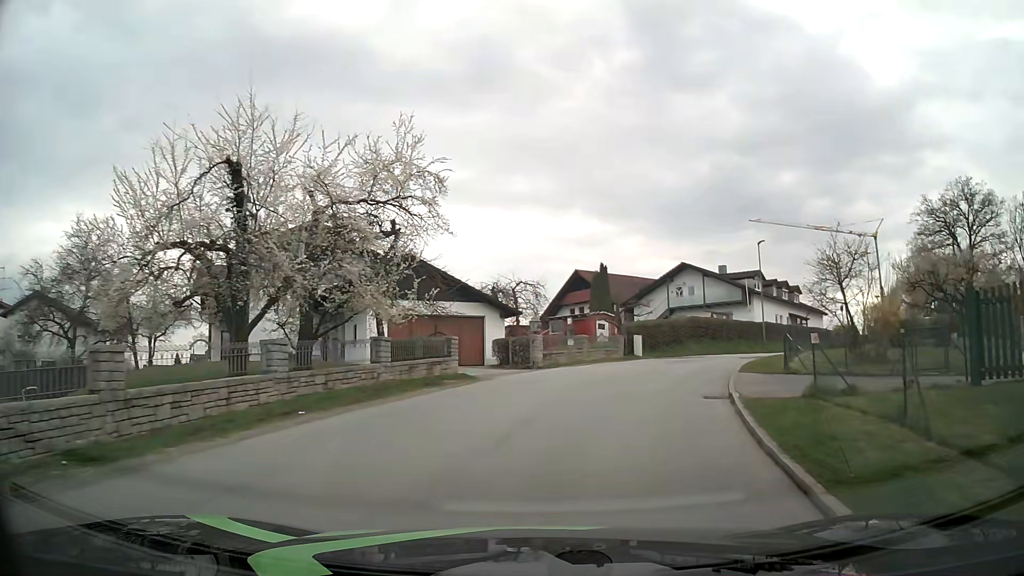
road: unclassified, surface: asphalt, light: Day
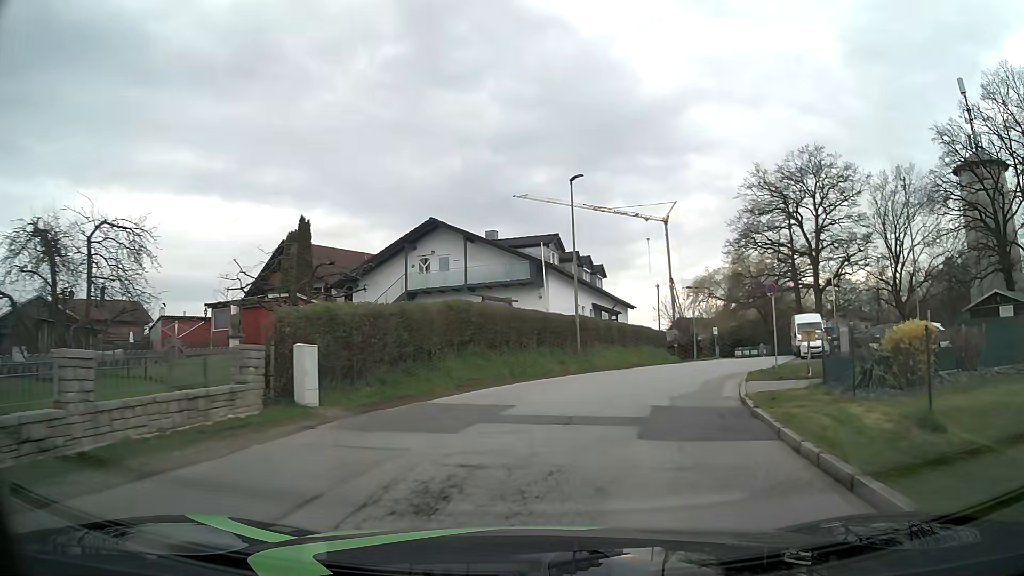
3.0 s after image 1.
(+4.0, +21.8) m; +22°
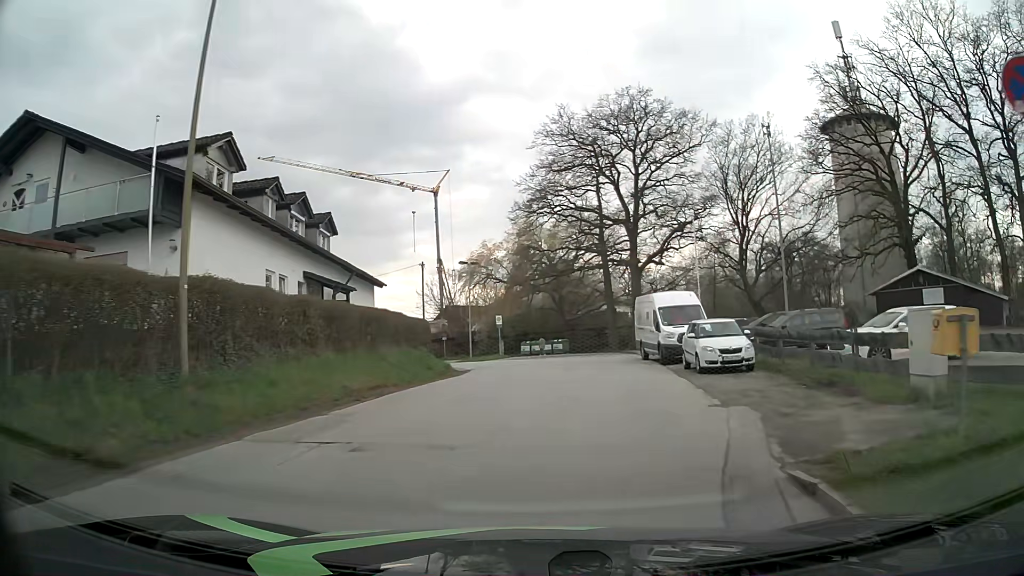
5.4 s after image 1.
(+3.2, +17.9) m; +20°
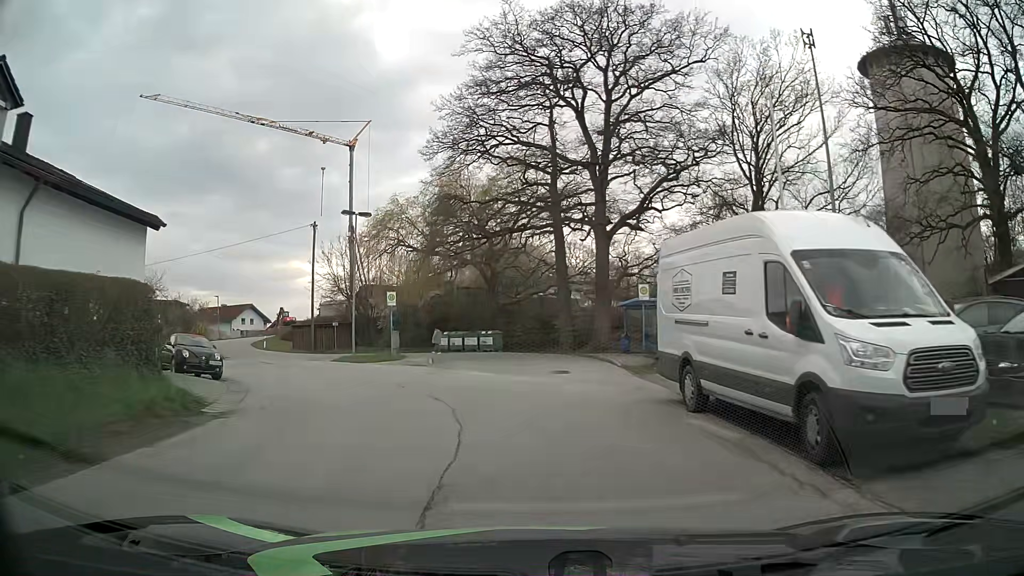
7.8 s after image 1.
(+1.4, +18.5) m; +4°
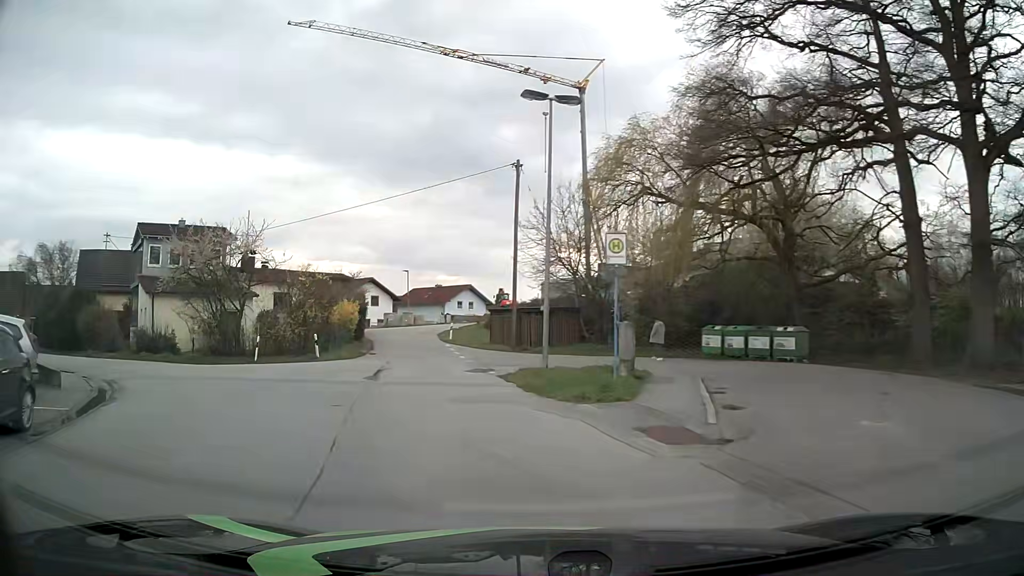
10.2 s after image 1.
(-1.8, +18.2) m; -19°
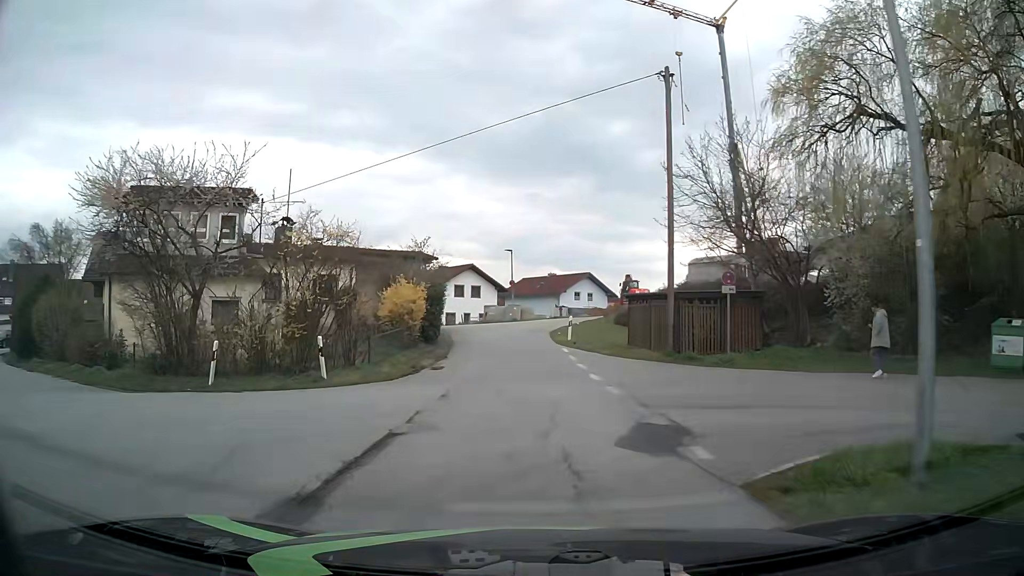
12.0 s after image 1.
(-1.6, +13.7) m; -10°
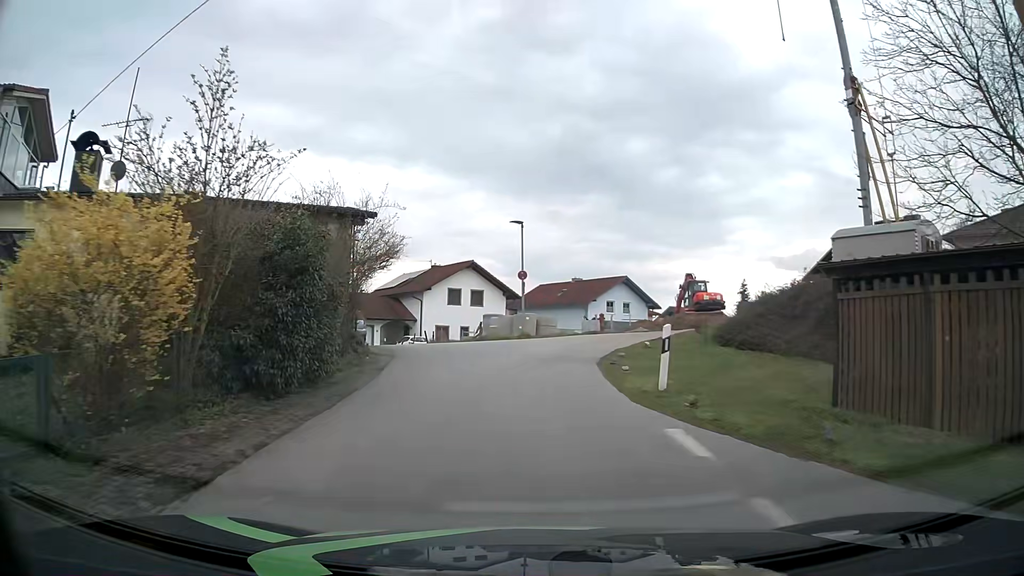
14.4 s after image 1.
(-0.4, +18.6) m; -1°
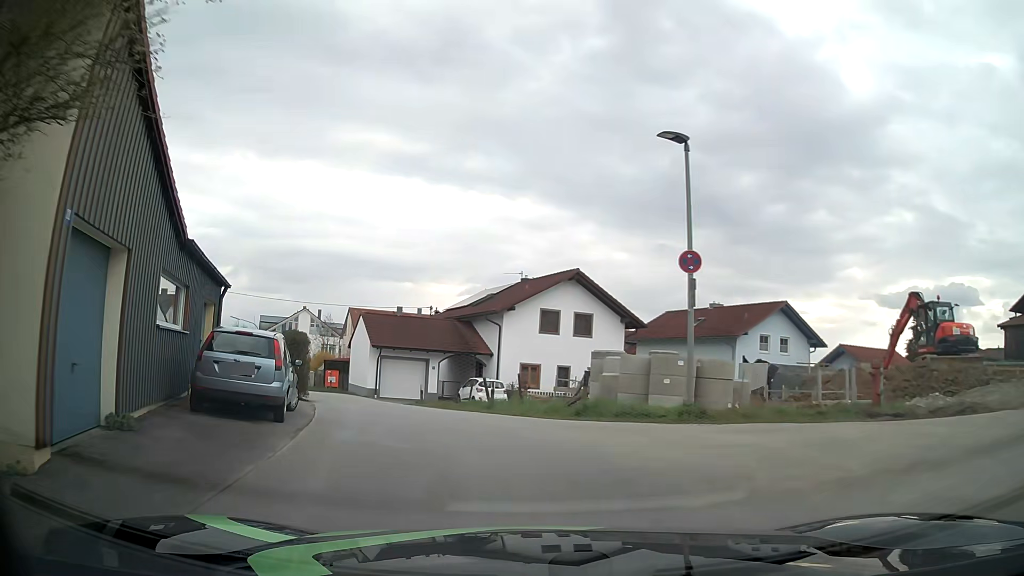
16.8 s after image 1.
(-1.1, +17.3) m; -9°
(-1, +10) (-4, +19) (-9, +28) (-13, +37) (-18, +46) (-23, +55) (-28, +63) (-33, +72) (-38, +81) (-43, +89) m
